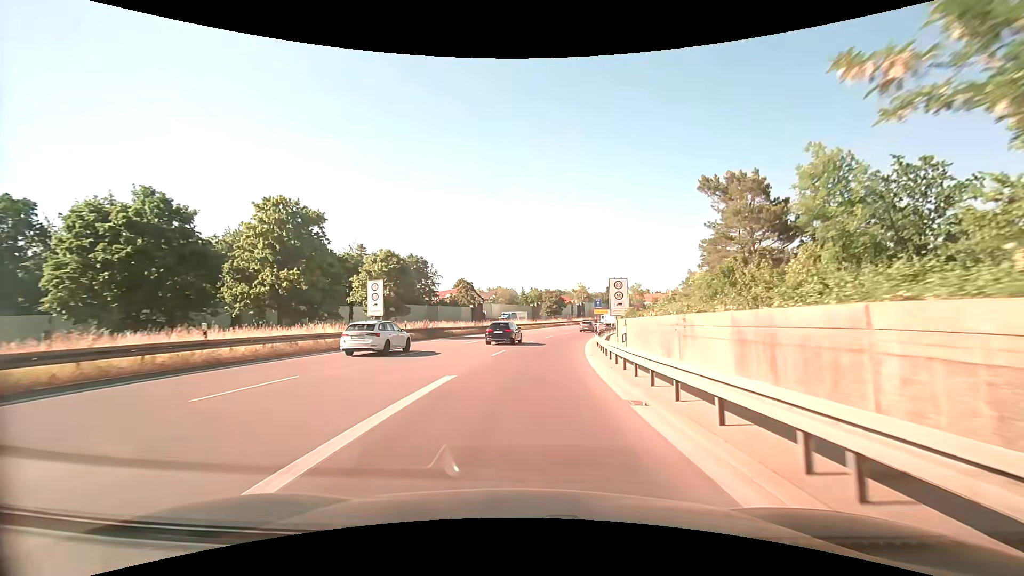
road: trunk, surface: asphalt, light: Day
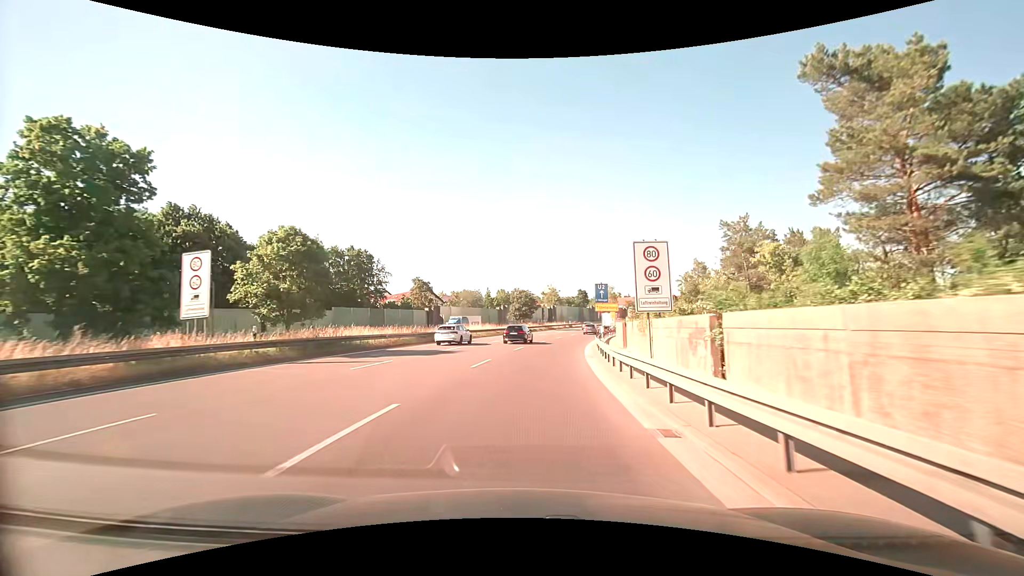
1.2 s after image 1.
(+0.5, +16.1) m; +3°
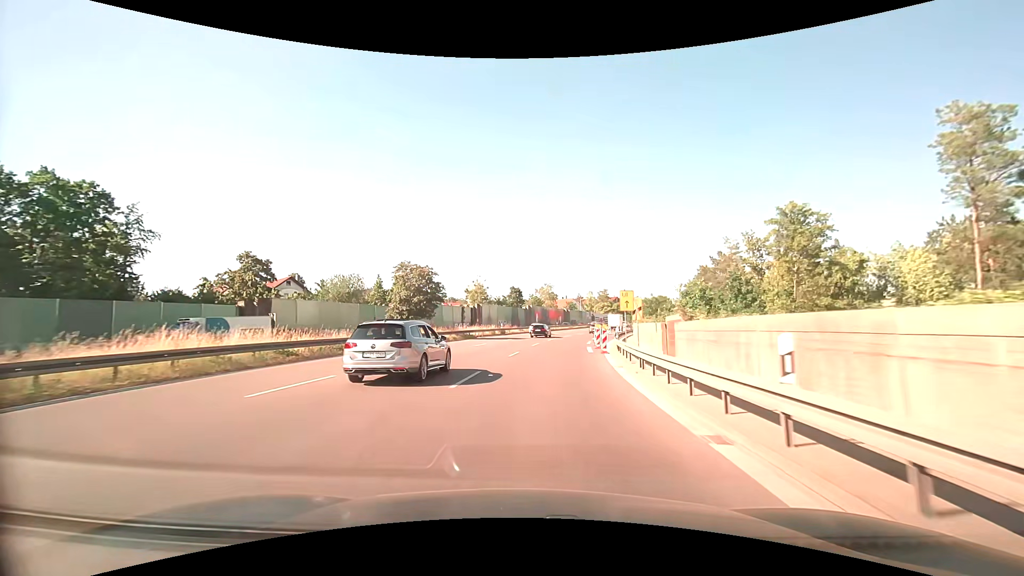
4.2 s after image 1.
(+3.1, +41.3) m; +8°
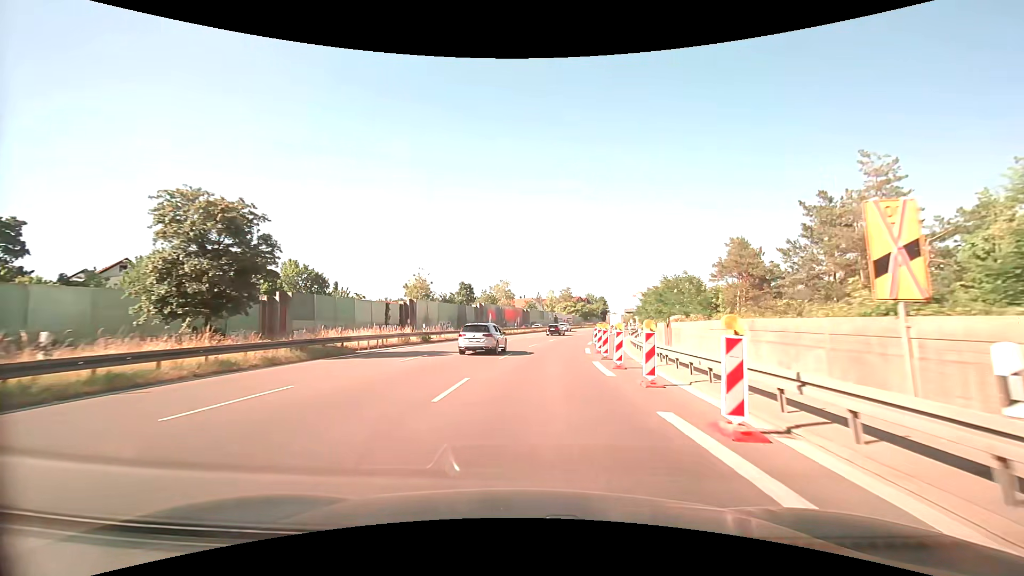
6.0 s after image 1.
(+1.2, +26.1) m; +5°
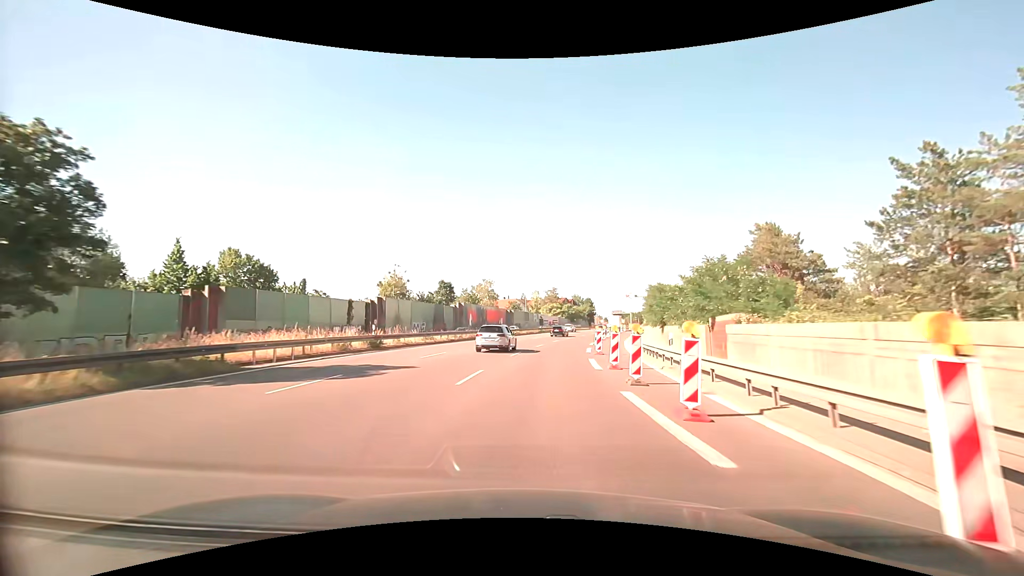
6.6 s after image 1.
(+0.1, +8.9) m; +2°
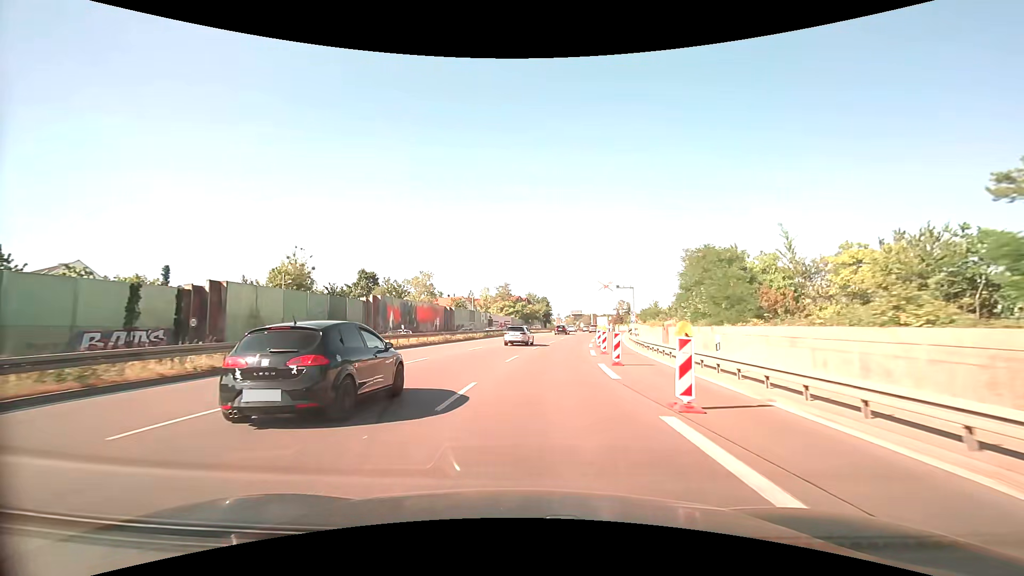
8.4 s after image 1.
(+1.2, +27.5) m; +6°
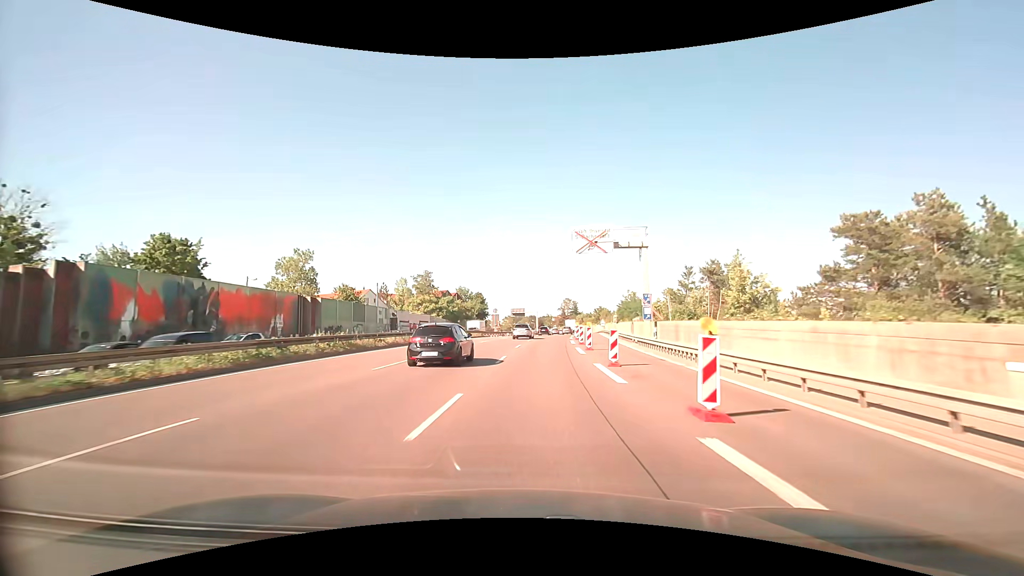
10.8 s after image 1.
(+2.4, +38.1) m; +7°
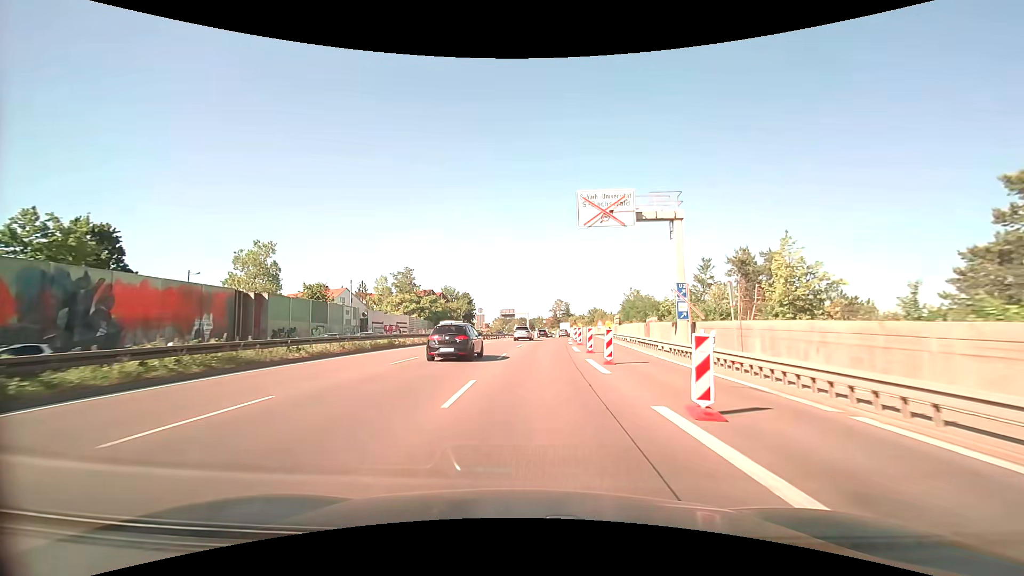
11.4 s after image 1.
(+0.1, +9.8) m; +1°
(0, +10) (0, +20) (+1, +30) (+2, +40) (+2, +50) (+3, +60) (+4, +70) (+5, +80) (+6, +90) (+8, +100) m
